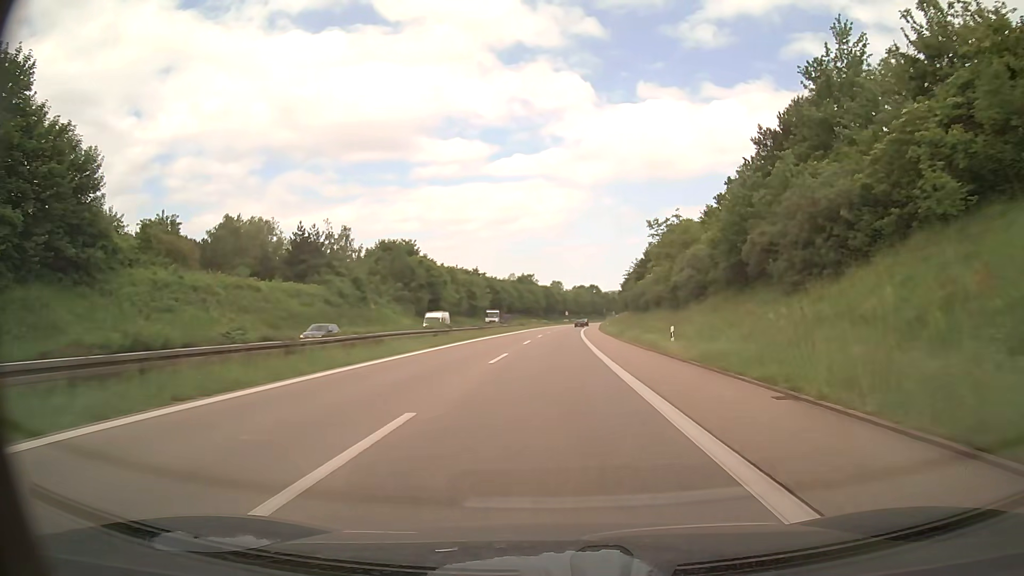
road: trunk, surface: asphalt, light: Day
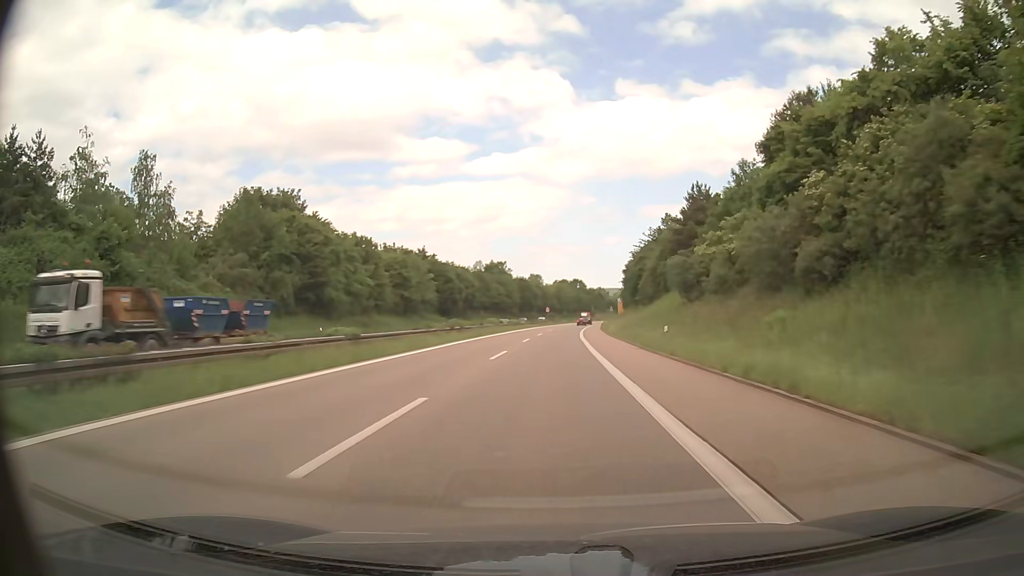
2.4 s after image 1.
(+0.9, +50.0) m; +2°
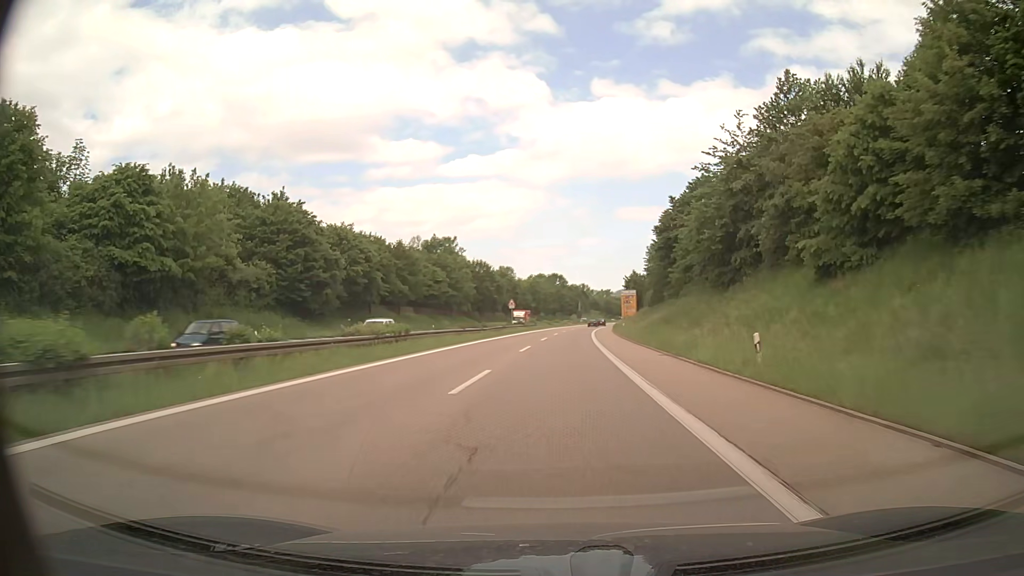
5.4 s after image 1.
(+0.9, +62.5) m; +2°
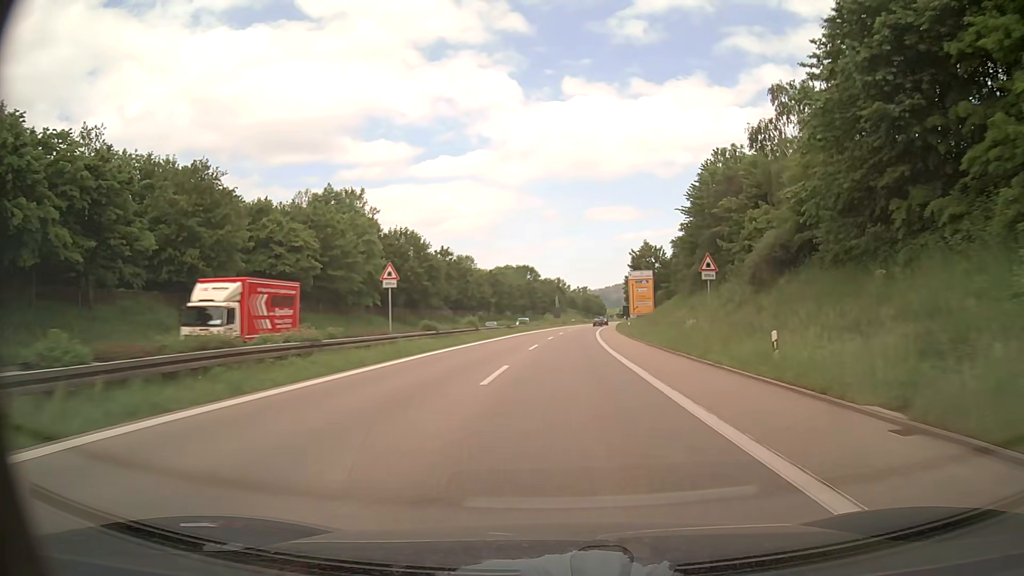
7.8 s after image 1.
(+1.1, +49.9) m; +2°
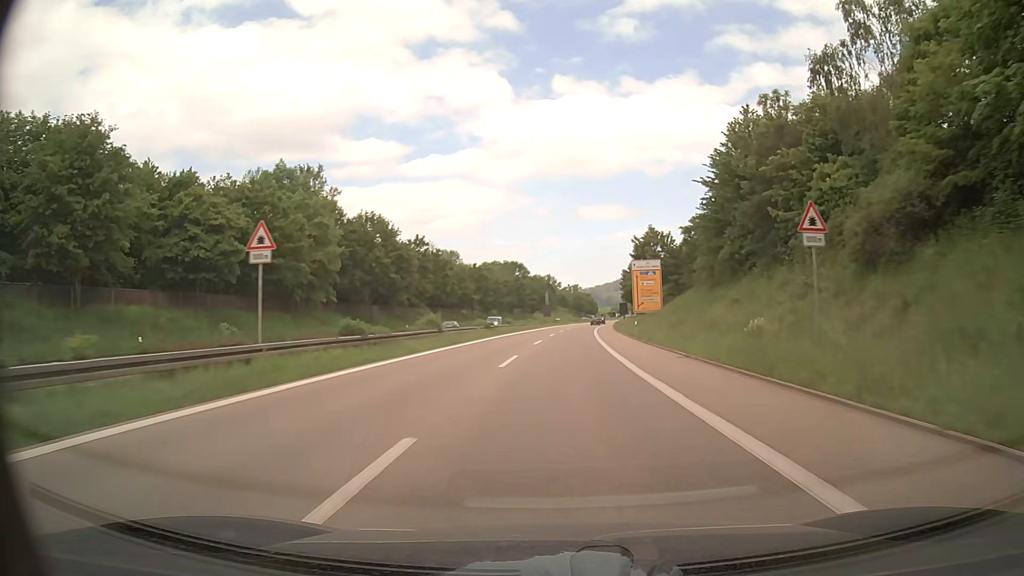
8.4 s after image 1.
(+0.2, +12.5) m; +1°
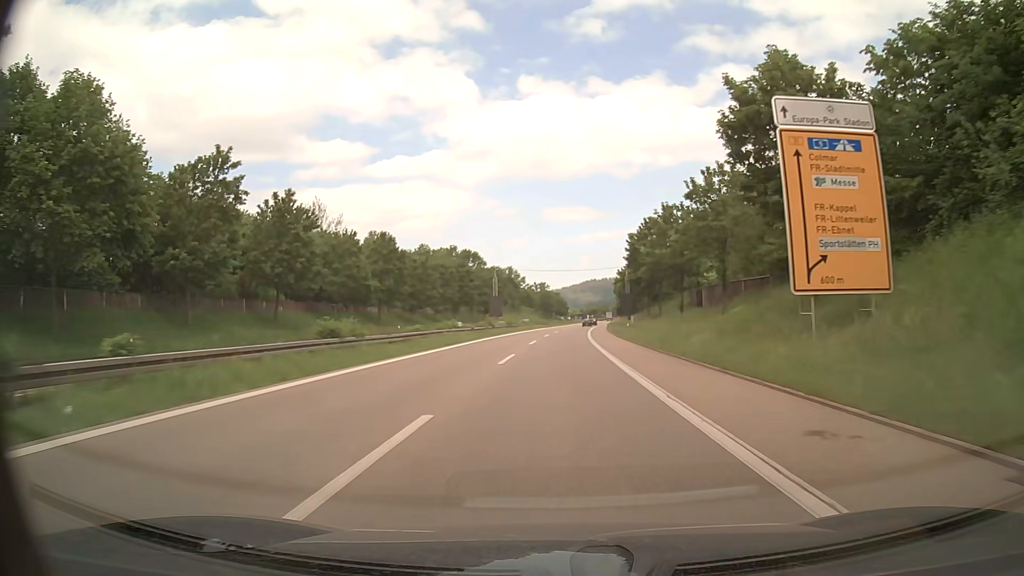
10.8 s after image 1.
(+1.6, +49.9) m; +3°
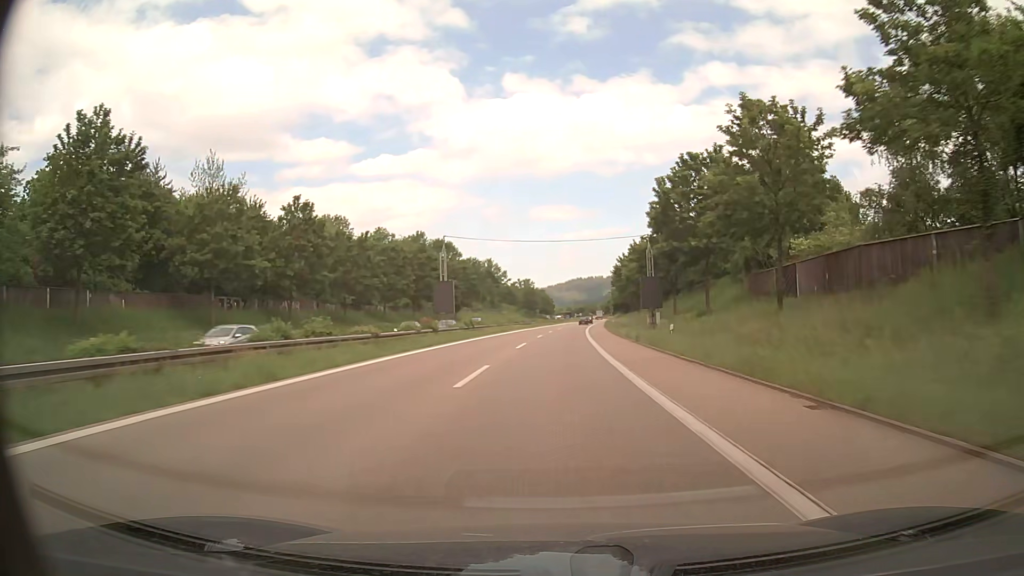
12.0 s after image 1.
(+0.2, +25.0) m; +1°
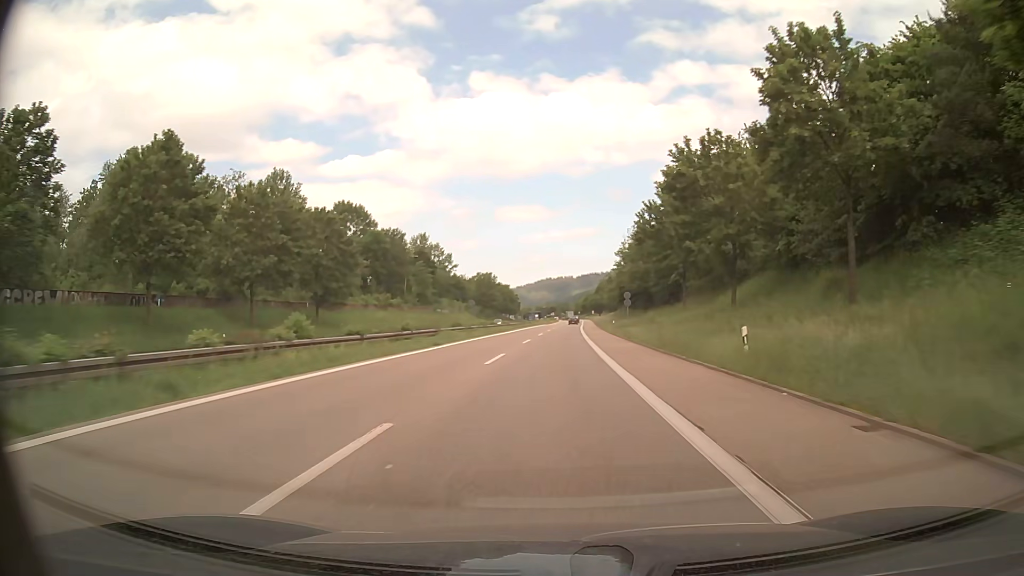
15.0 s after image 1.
(+1.7, +62.5) m; +3°
(0, +10) (0, +20) (0, +30) (+1, +40) (+1, +50) (+1, +60) (+2, +70) (+2, +80) (+2, +90) (+3, +100) m
